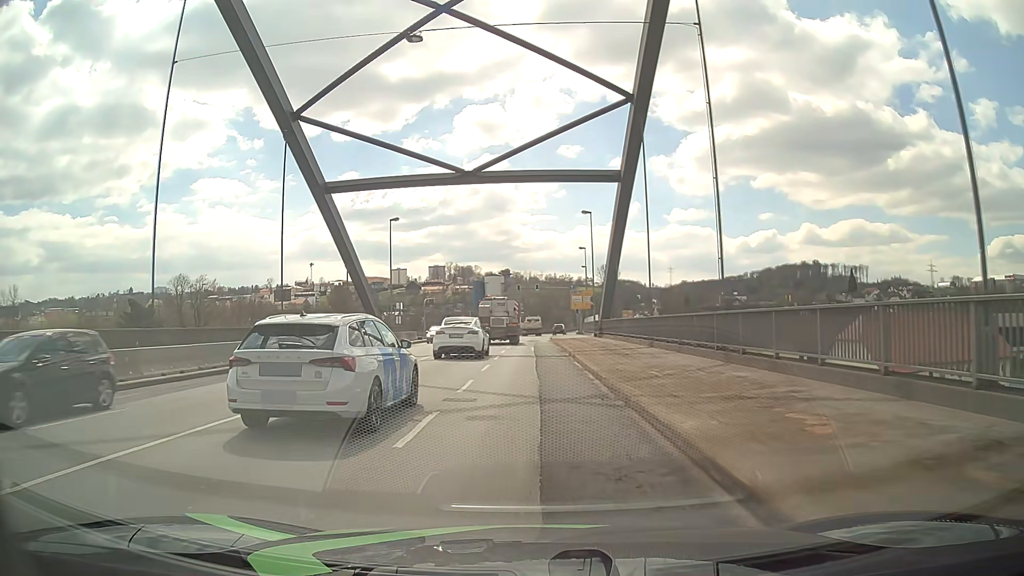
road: primary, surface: asphalt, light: Day
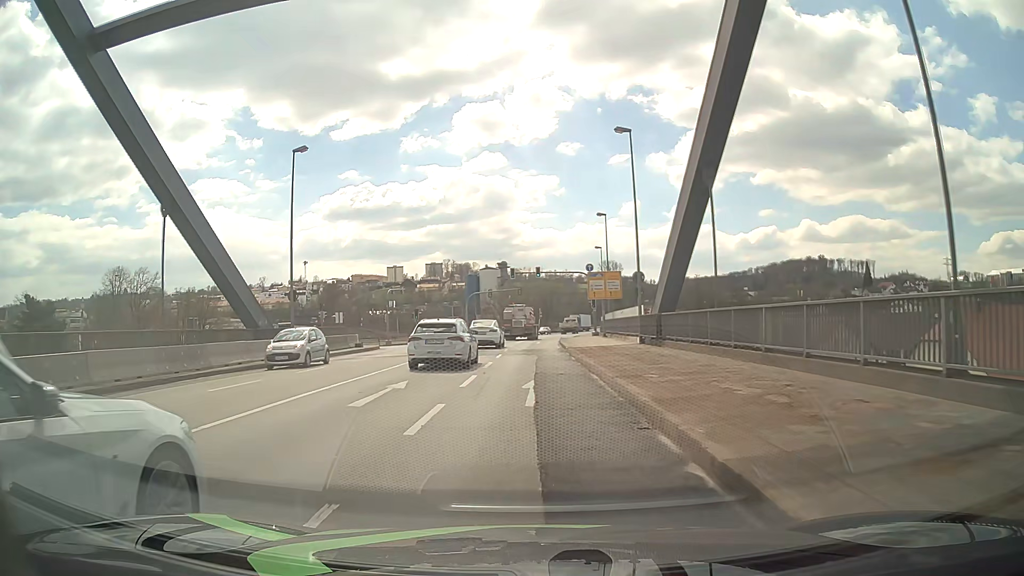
(0.0, +23.4) m; 0°
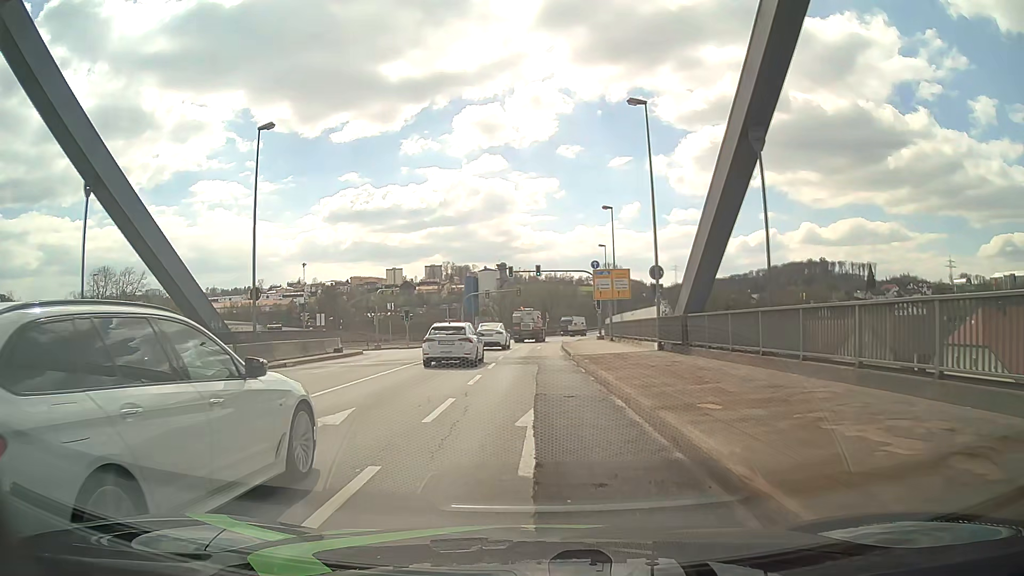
(0.0, +4.7) m; 0°
